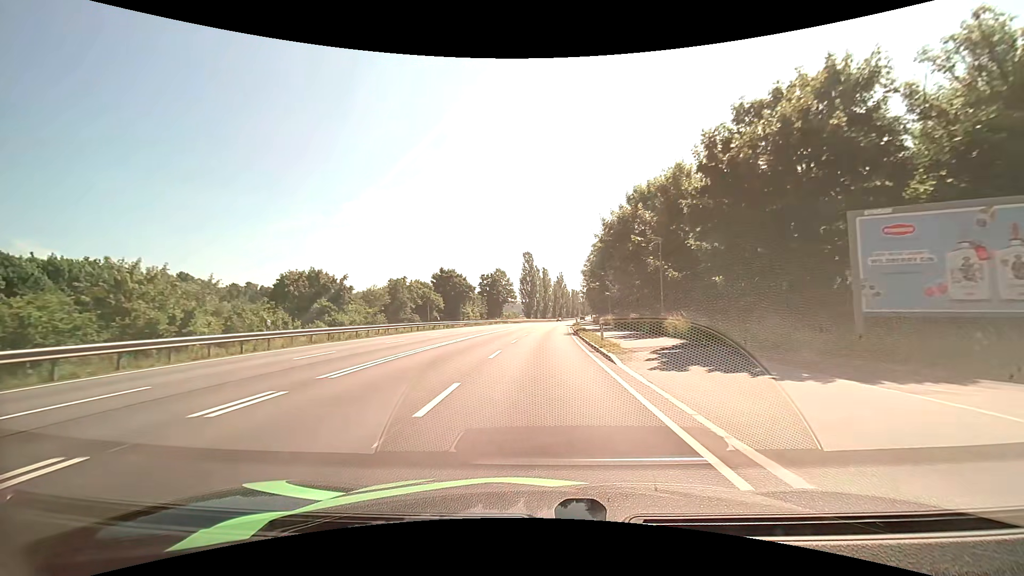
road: primary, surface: asphalt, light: Day
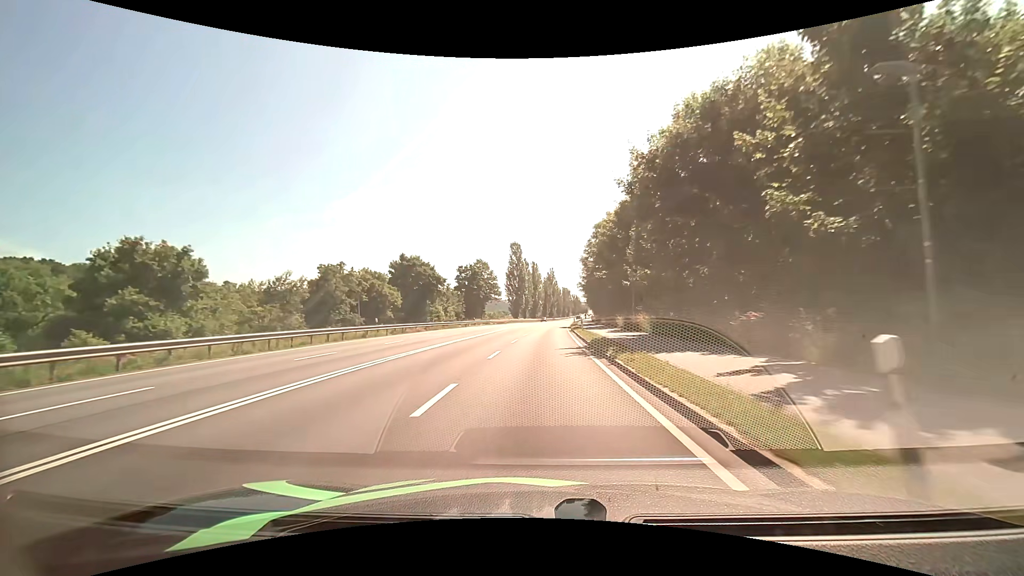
(+0.2, +17.9) m; +1°
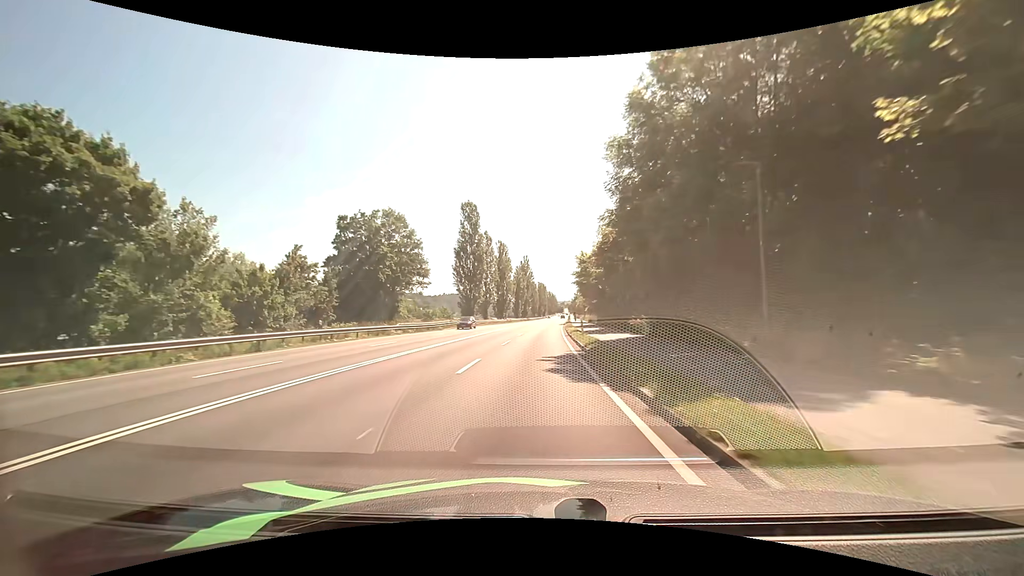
(+1.4, +46.0) m; +3°
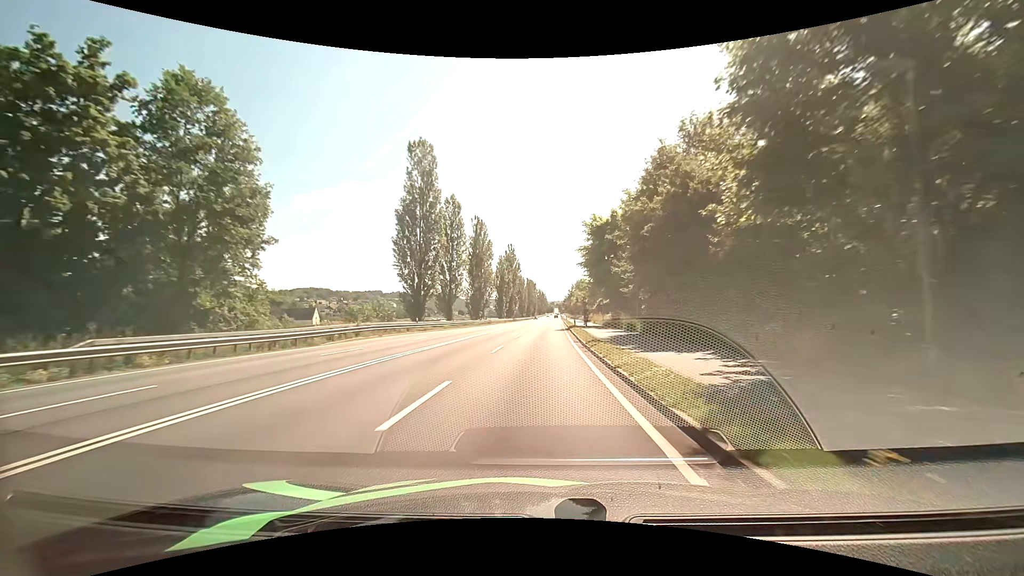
(+0.2, +29.6) m; +1°
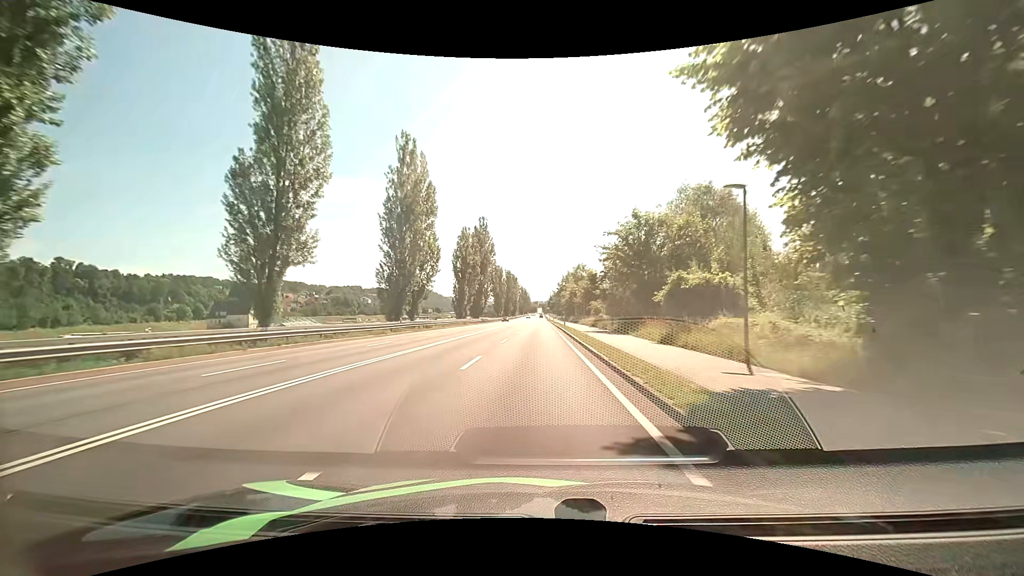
(+1.0, +42.0) m; +2°
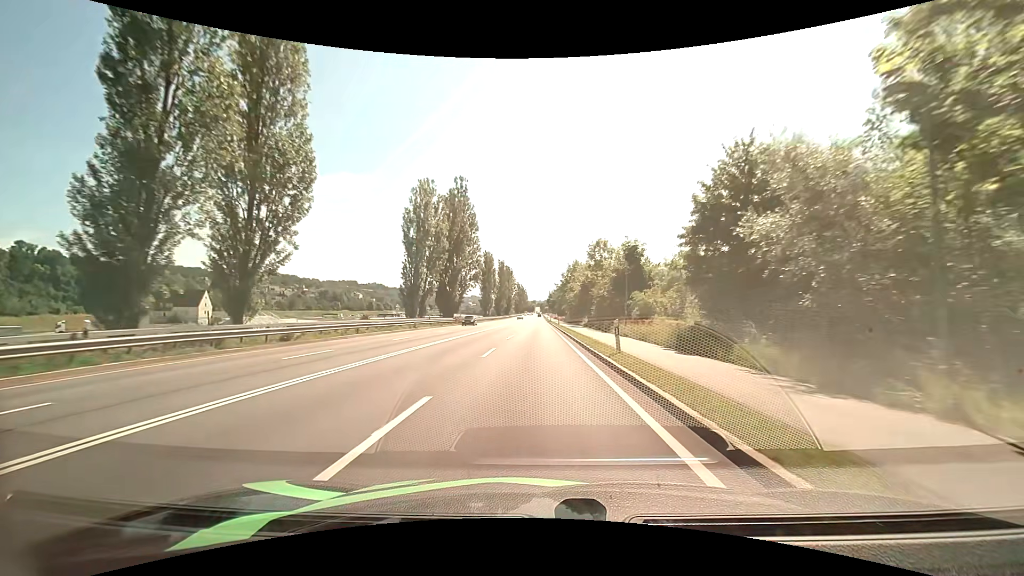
(0.0, +32.1) m; 0°
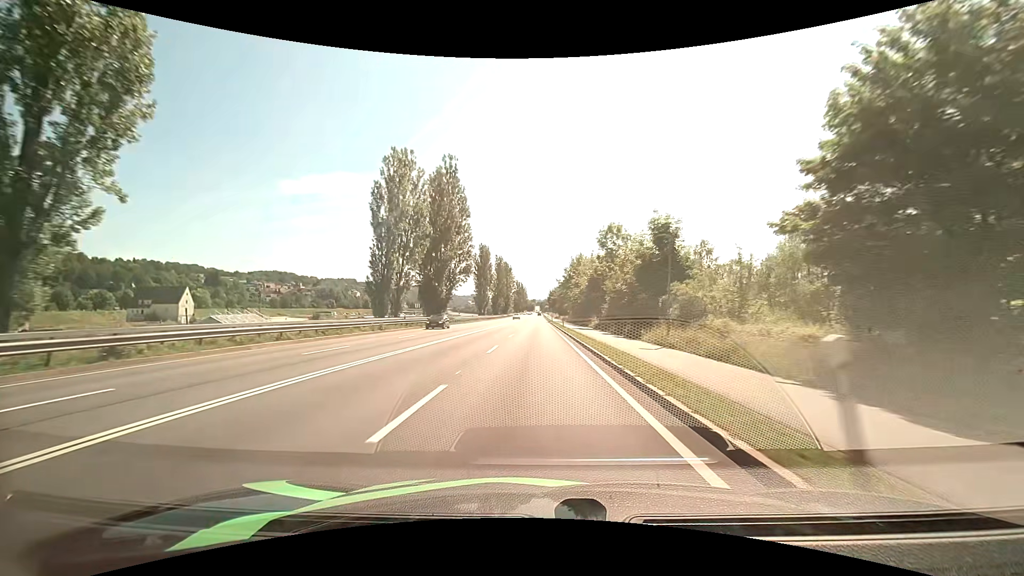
(0.0, +10.7) m; 0°
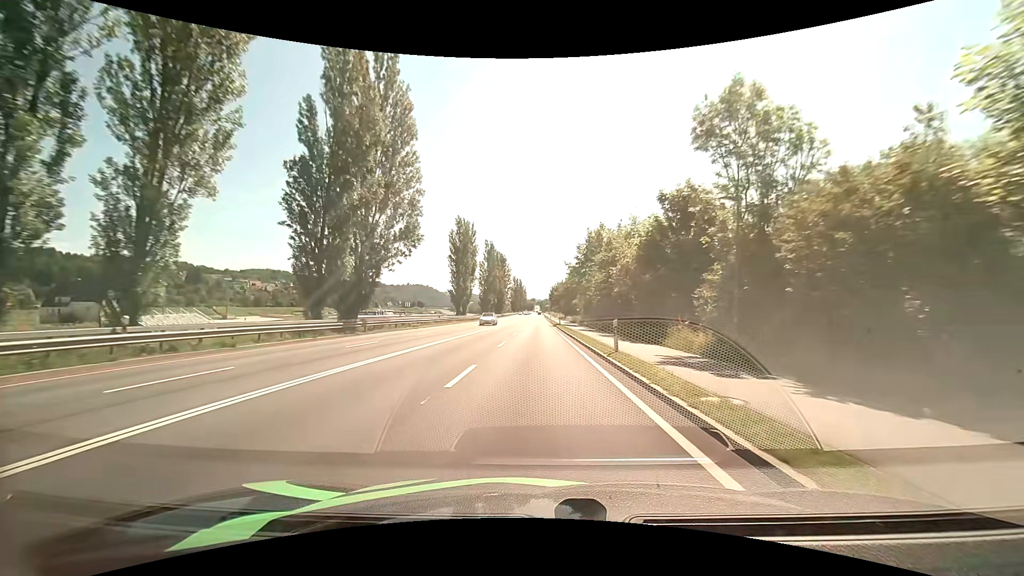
(+0.1, +32.3) m; 0°
(0, +10) (0, +20) (0, +30) (0, +40) (0, +50) (0, +60) (0, +70) (0, +80) (0, +90) (0, +100) m
